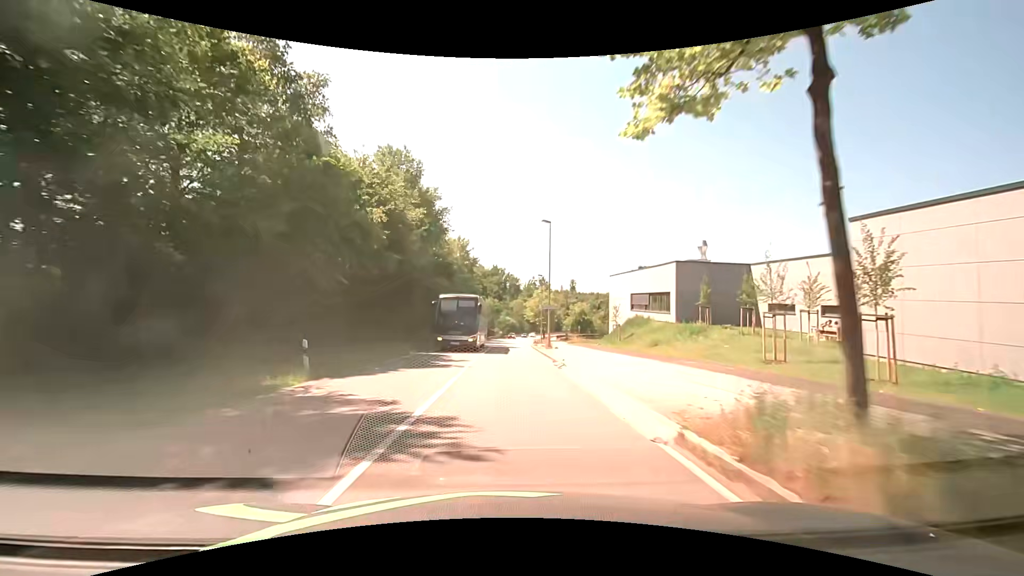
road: secondary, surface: asphalt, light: Day
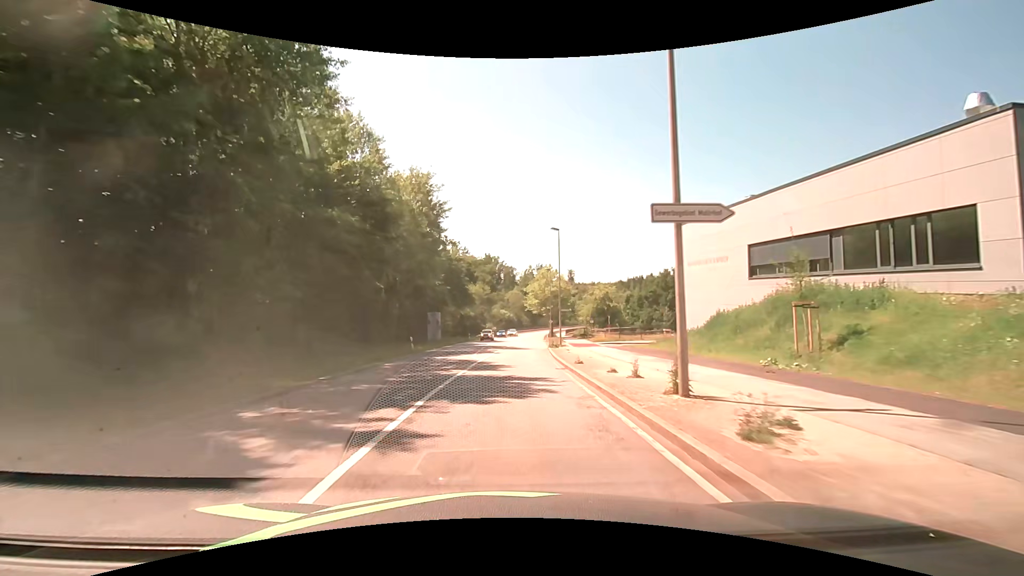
(+0.1, +31.4) m; 0°
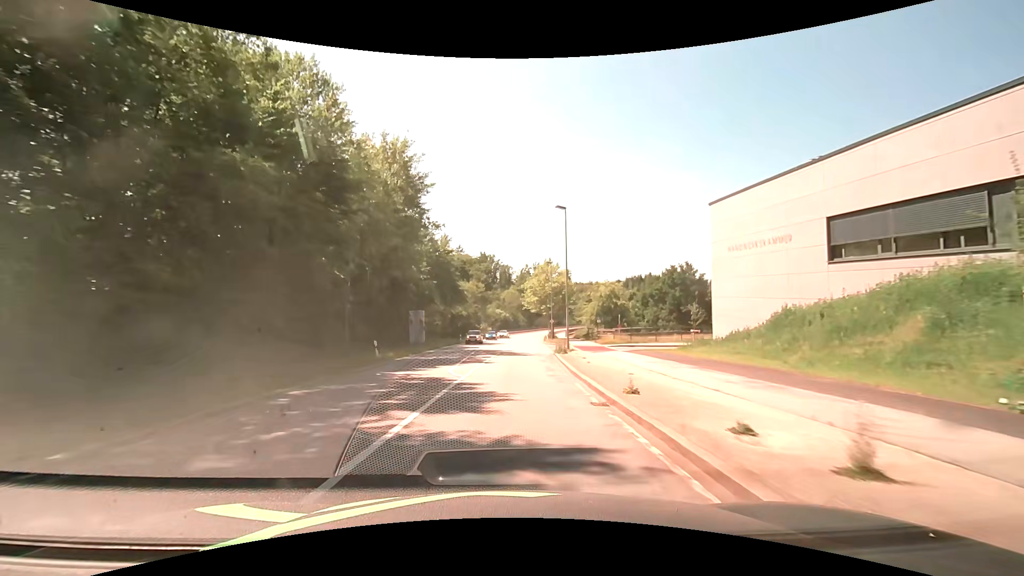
(0.0, +8.0) m; 0°
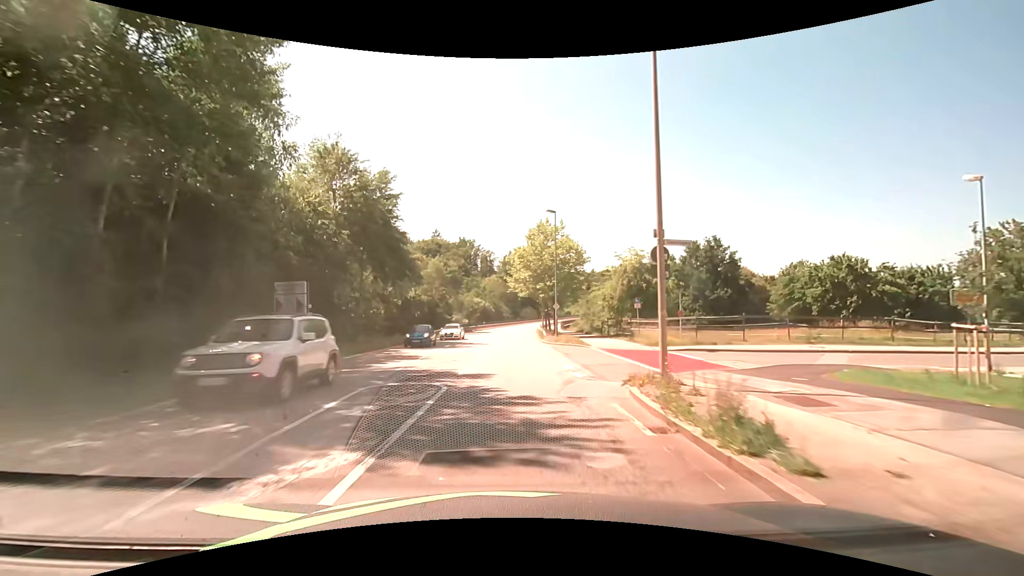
(+0.7, +24.3) m; +2°
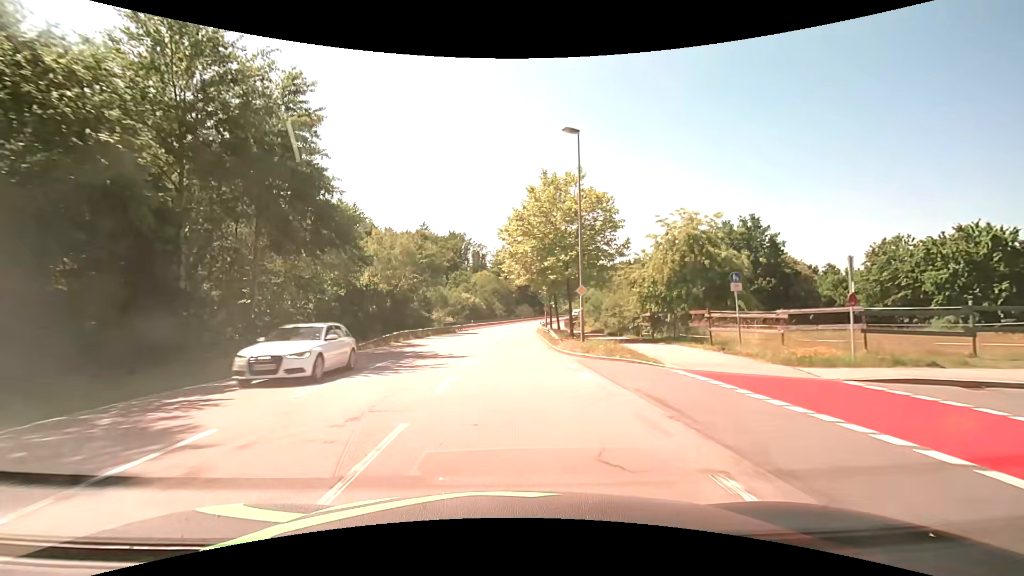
(+0.2, +16.1) m; +1°
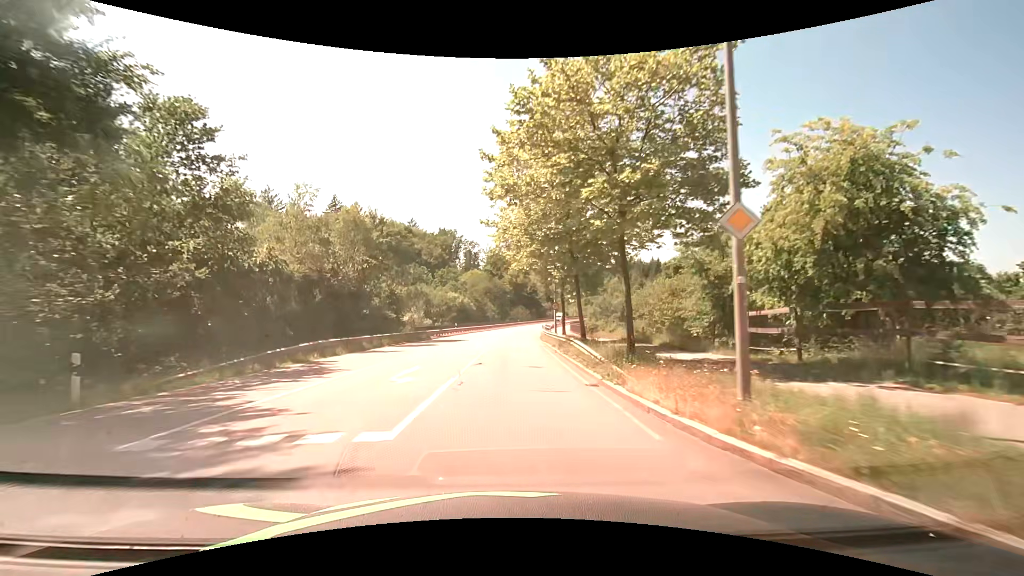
(0.0, +15.8) m; 0°
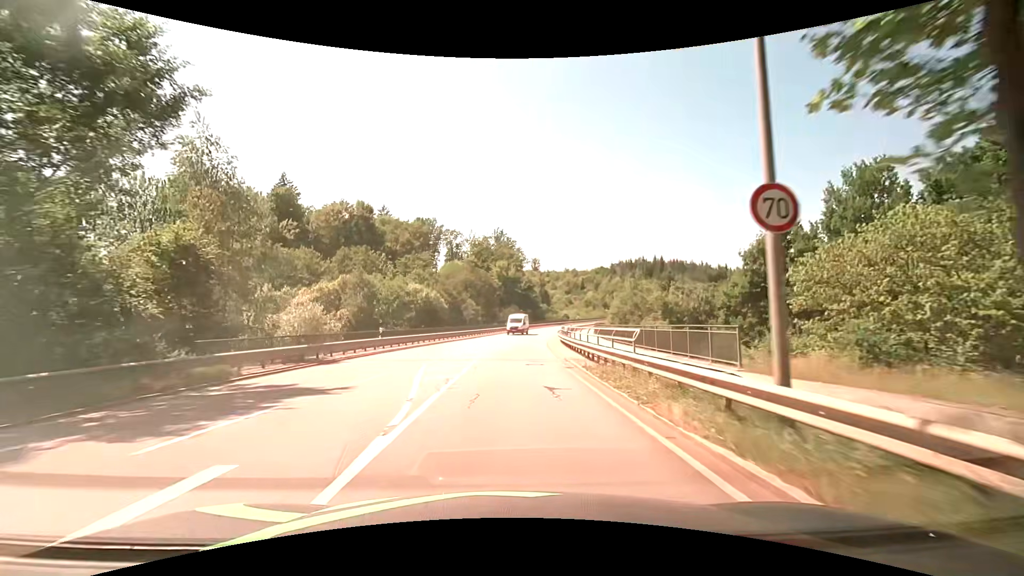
(+0.4, +31.5) m; +2°
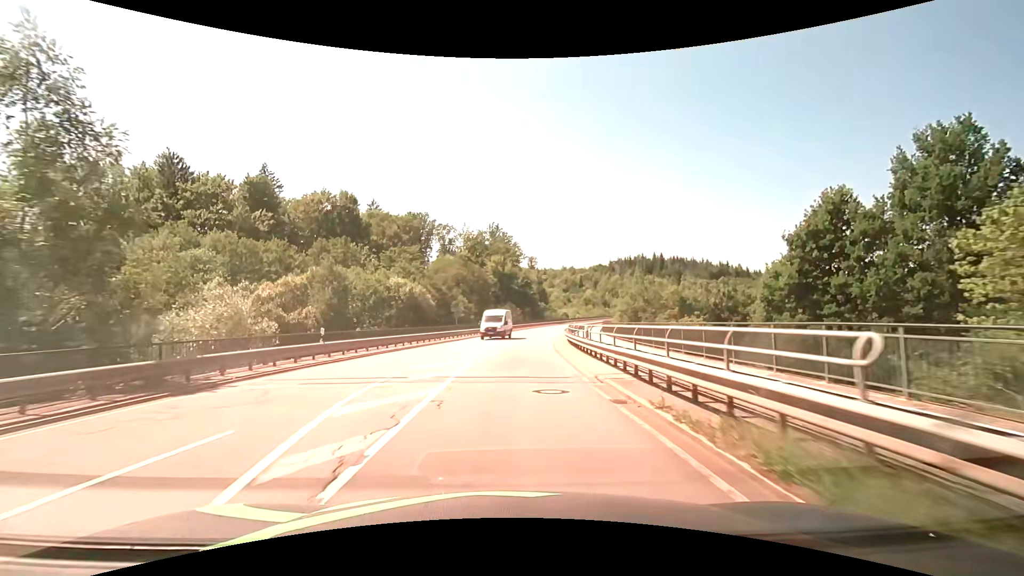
(0.0, +8.2) m; 0°
